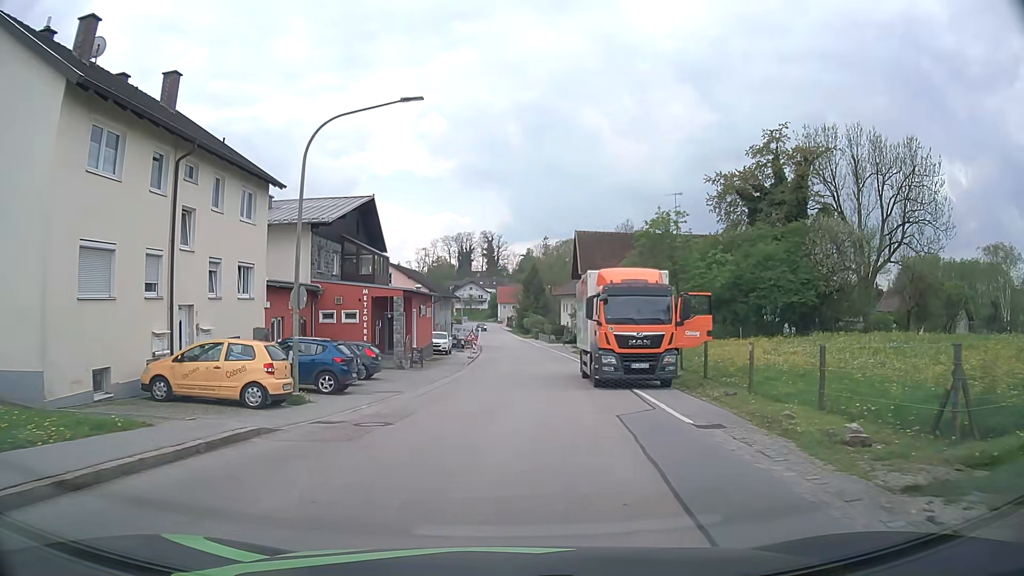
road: secondary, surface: asphalt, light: Day
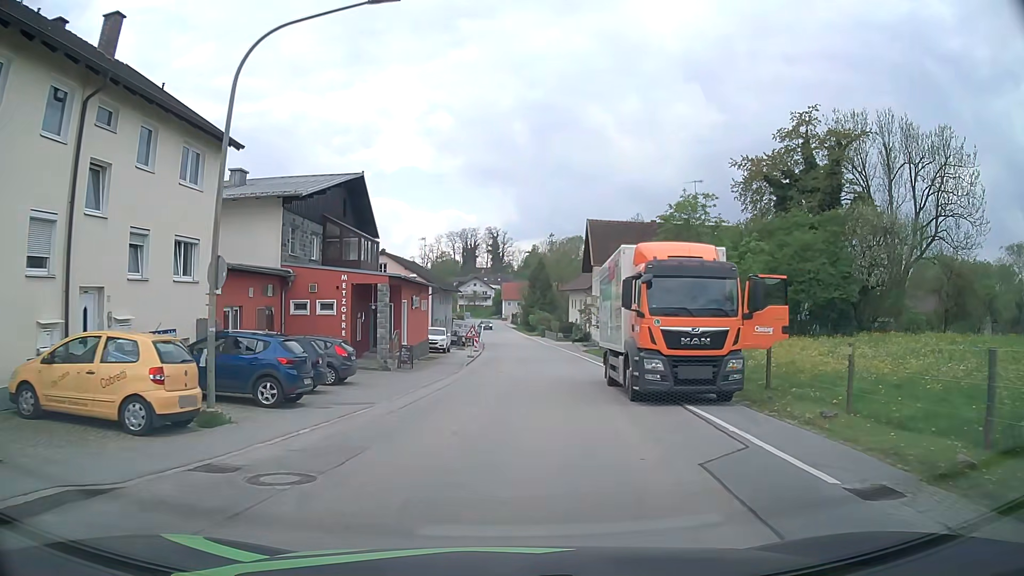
(0.0, +5.3) m; -1°
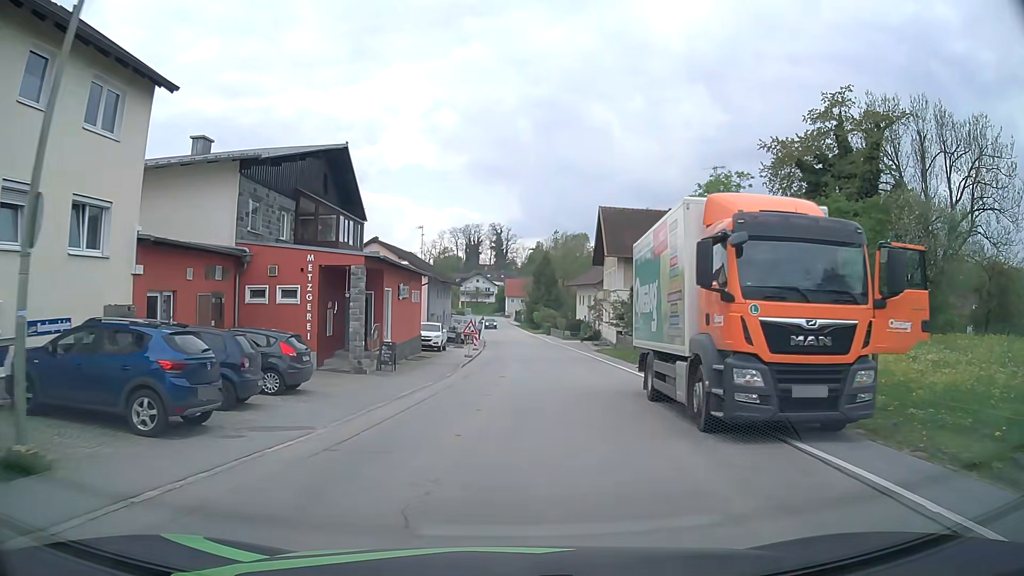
(0.0, +5.4) m; 0°
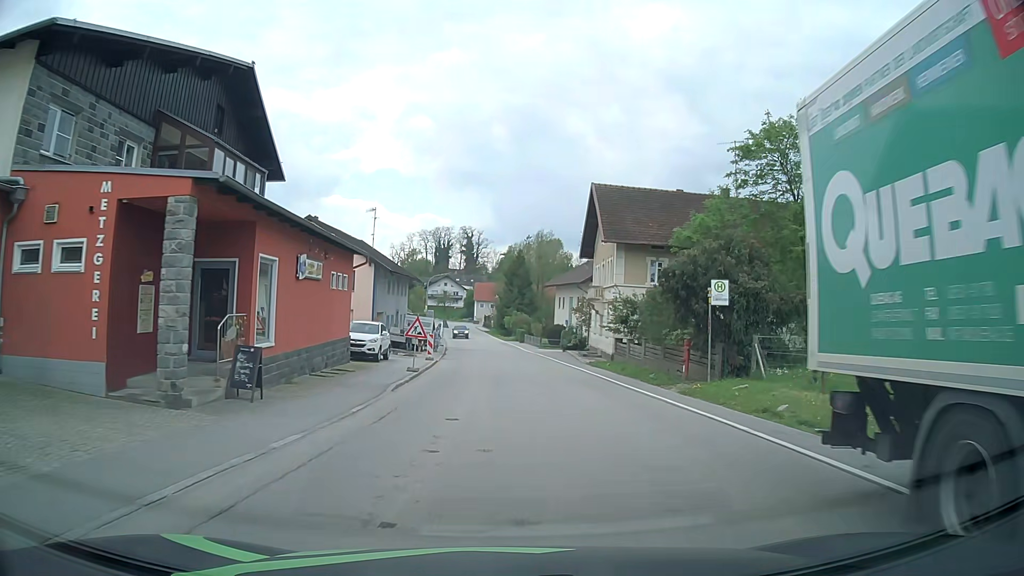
(+0.1, +11.2) m; +2°
